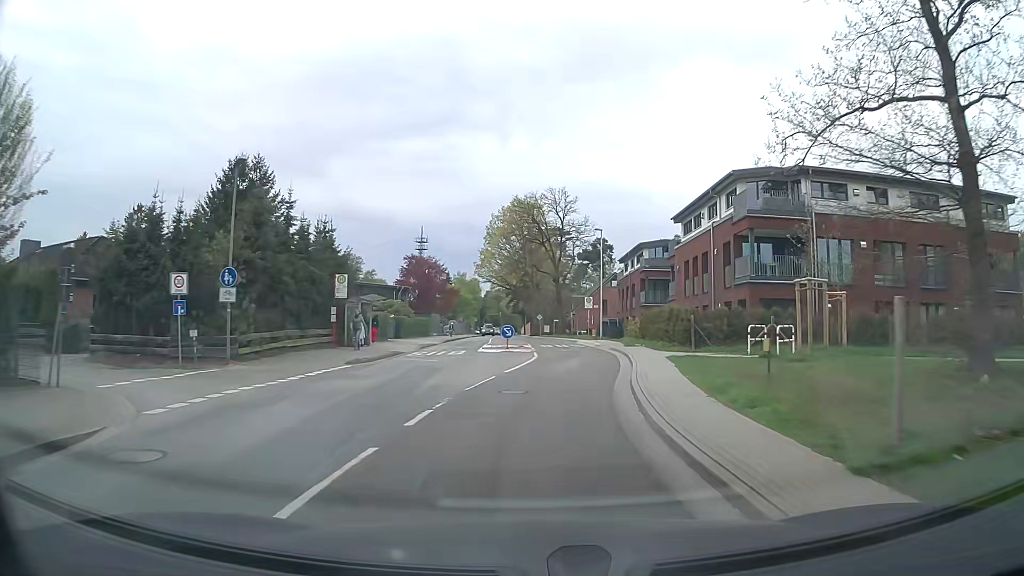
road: tertiary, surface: asphalt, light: Day
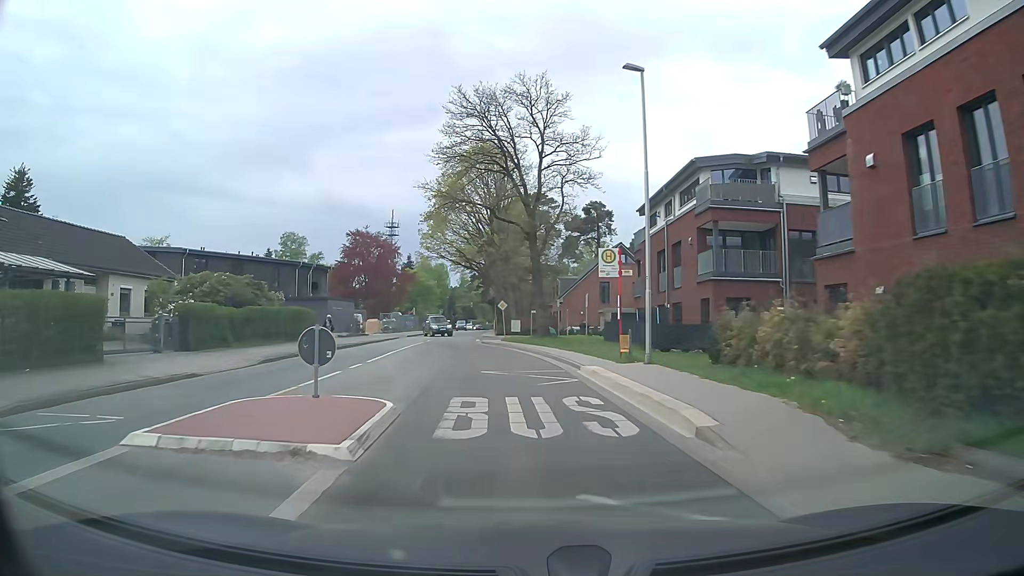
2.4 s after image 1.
(+1.8, +30.7) m; +2°
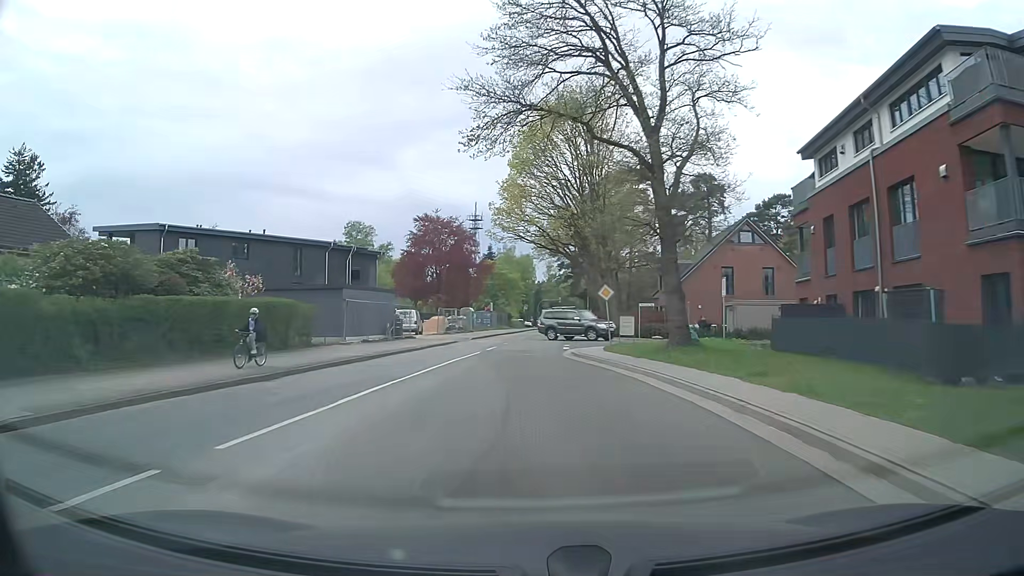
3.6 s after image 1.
(-0.9, +15.3) m; -7°
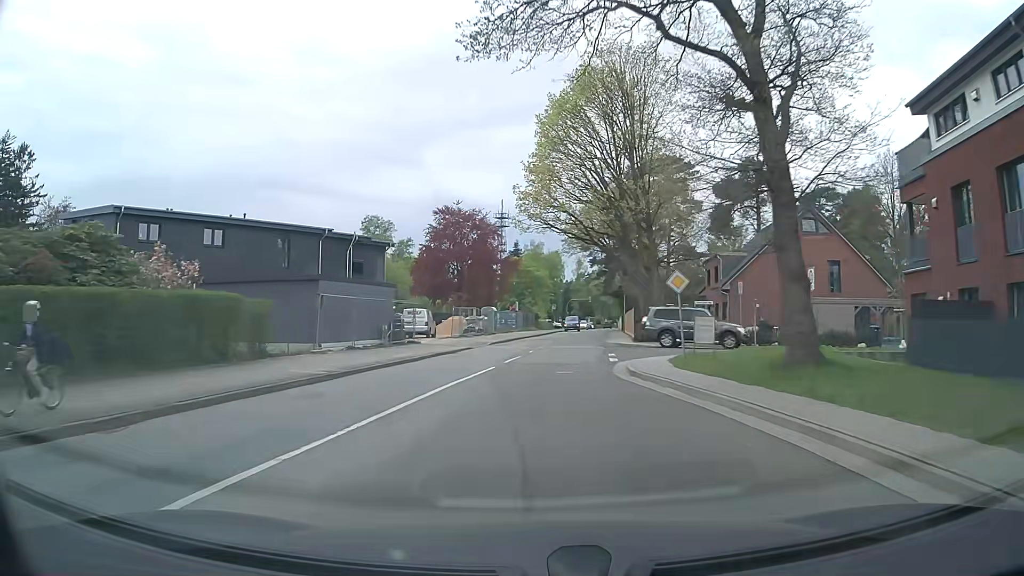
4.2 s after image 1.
(-0.3, +7.7) m; -3°
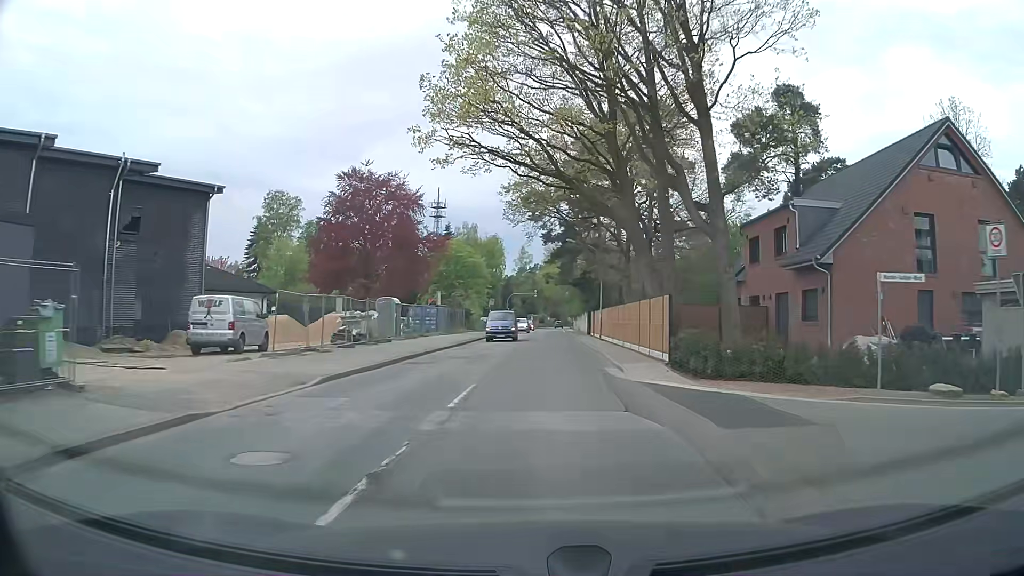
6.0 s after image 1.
(+0.6, +23.0) m; +5°
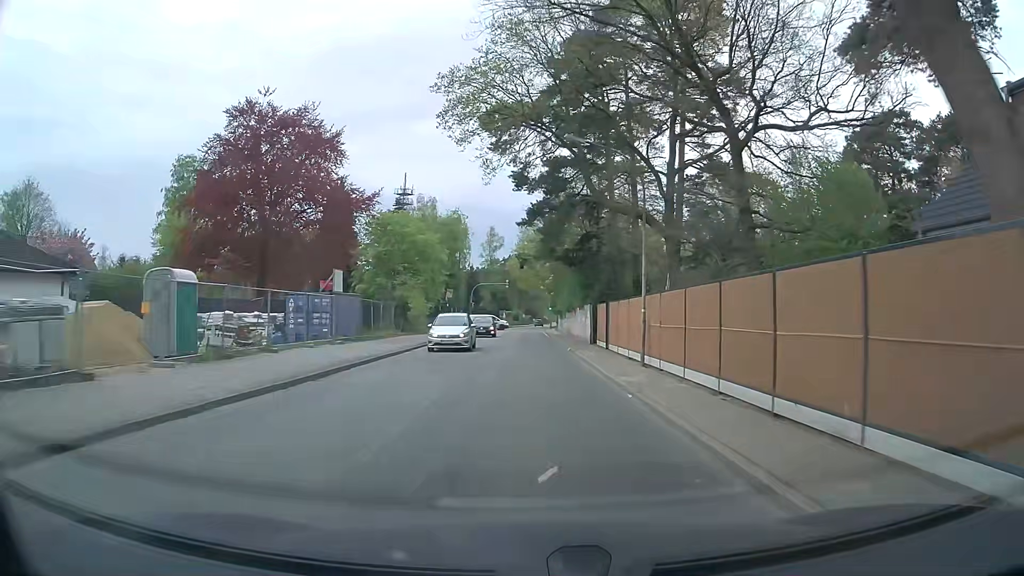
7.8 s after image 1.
(+0.6, +23.0) m; +2°
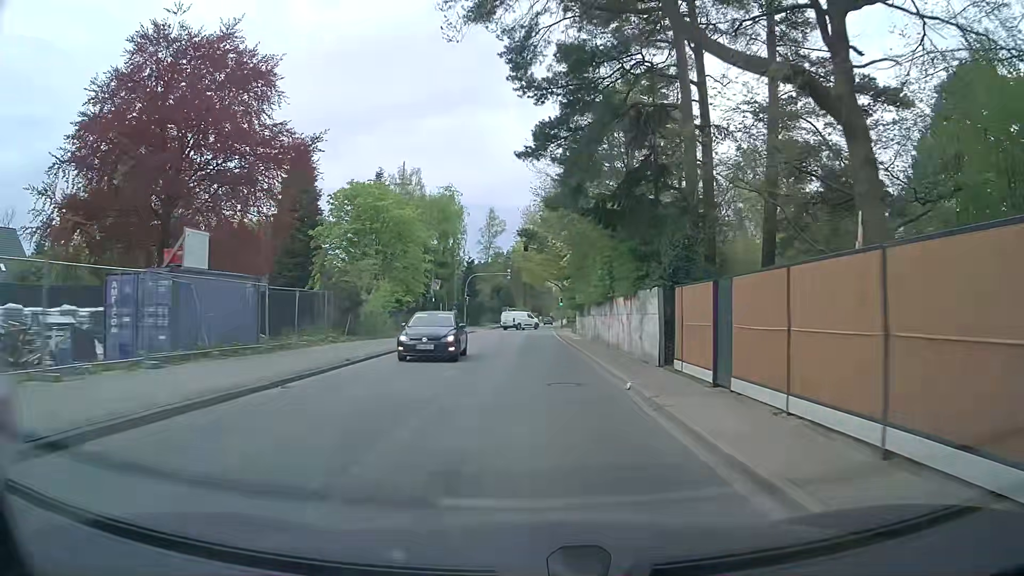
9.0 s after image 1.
(0.0, +15.4) m; 0°
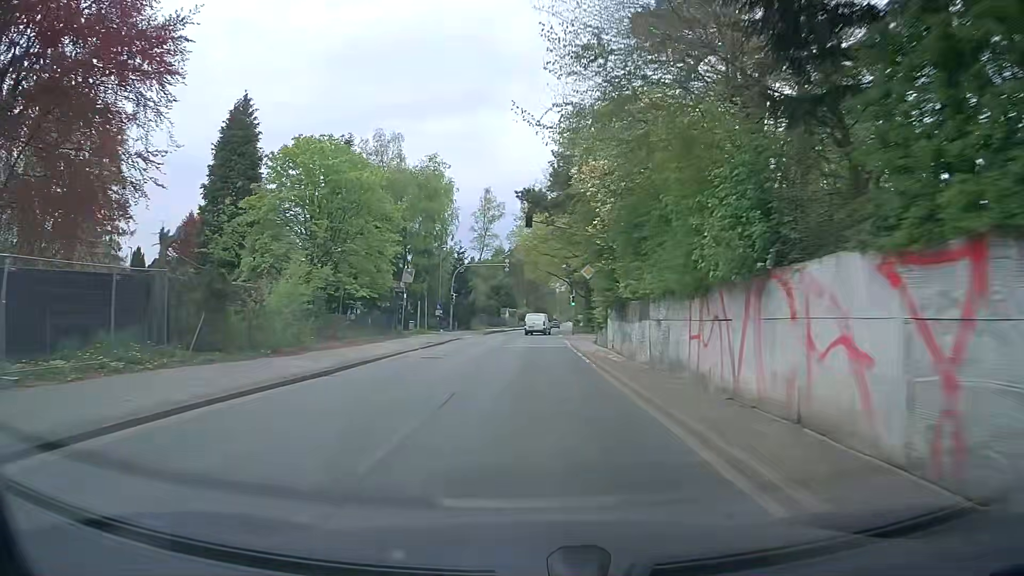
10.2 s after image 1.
(-0.1, +15.4) m; -1°
(0, +10) (0, +20) (0, +30) (+1, +40) (+1, +50) (+1, +60) (+2, +70) (+3, +80) (+3, +90) (+4, +100) m
